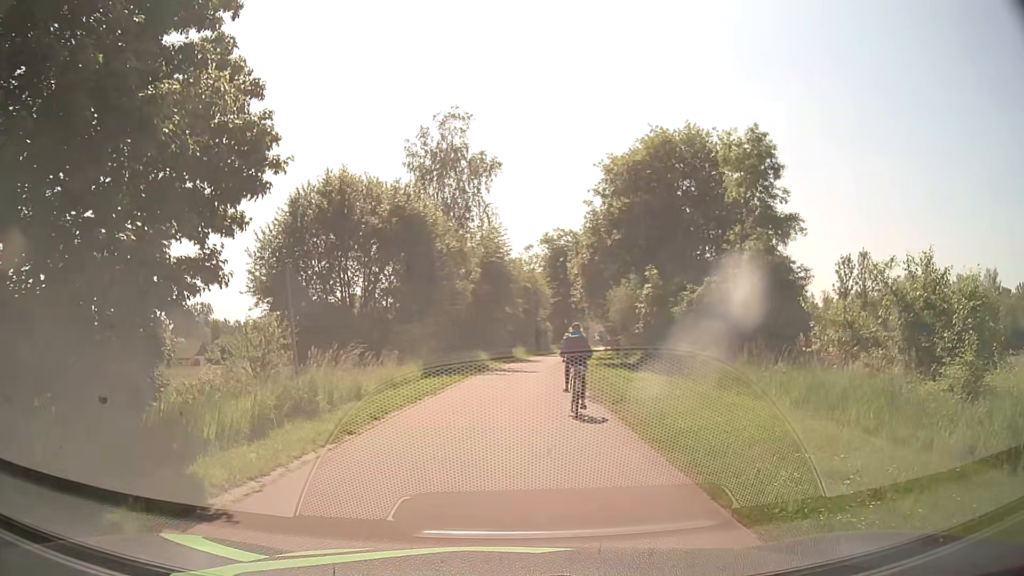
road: residential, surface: asphalt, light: Day
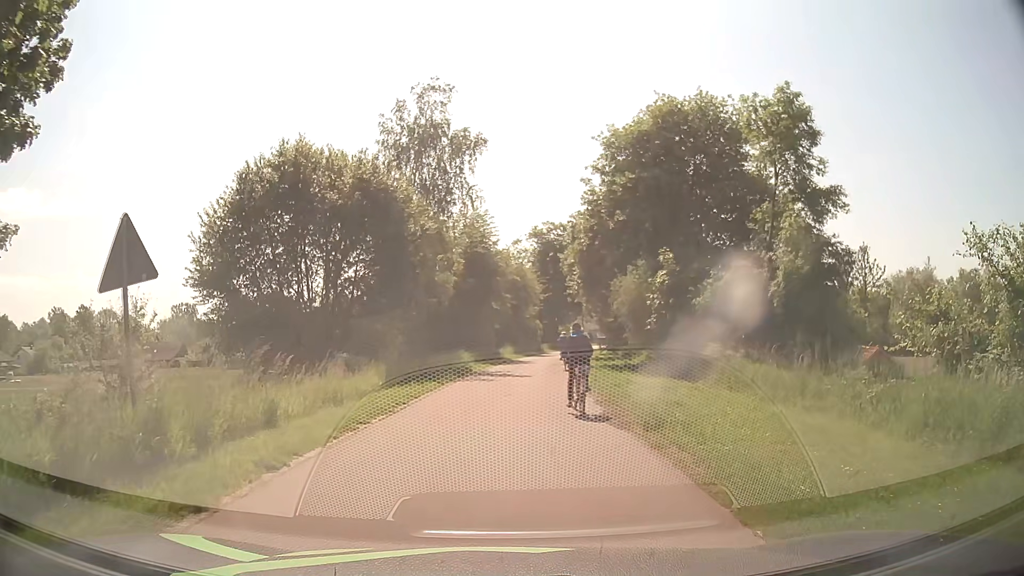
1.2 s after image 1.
(+0.1, +4.8) m; +1°
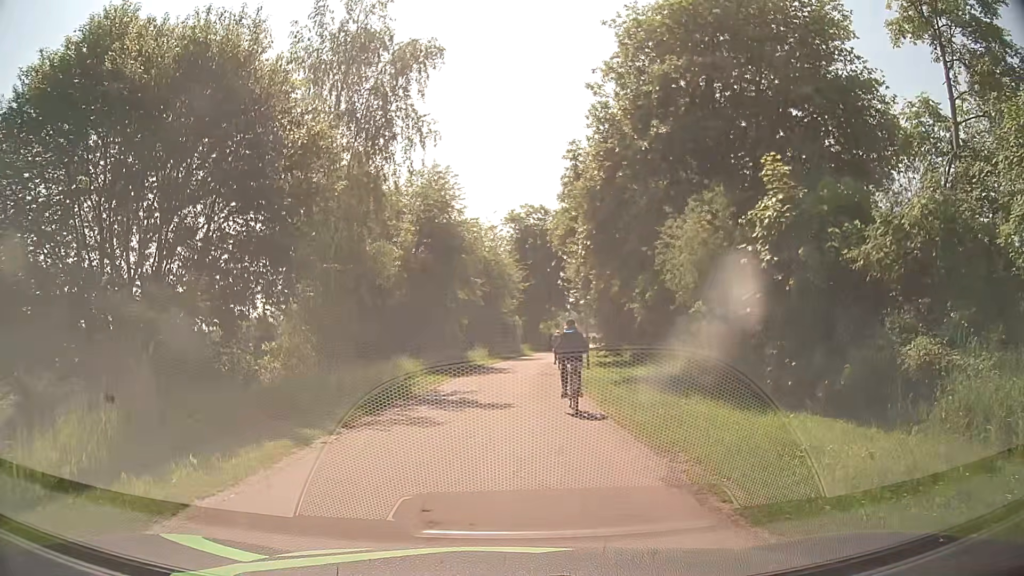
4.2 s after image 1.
(+0.2, +12.2) m; +1°
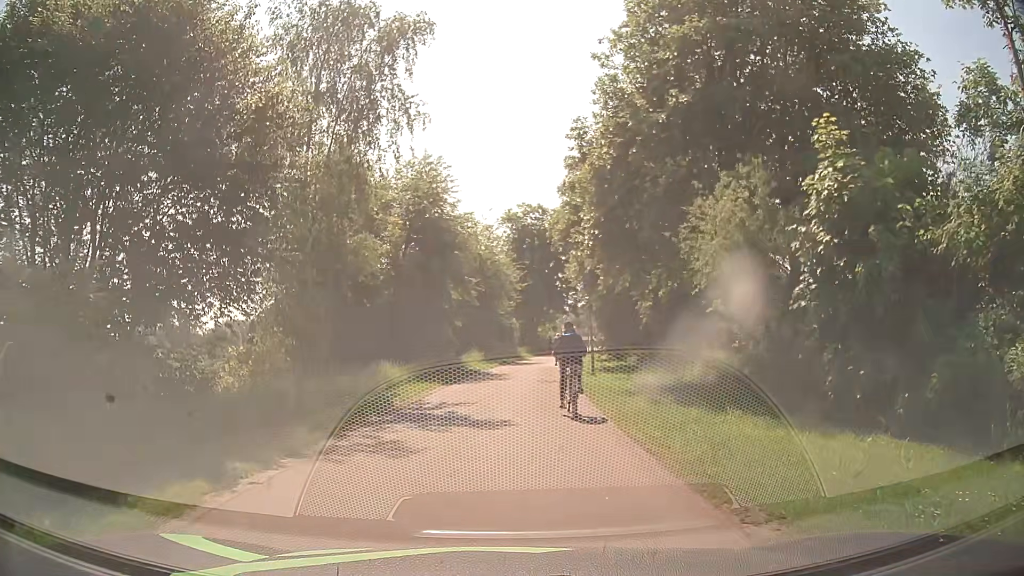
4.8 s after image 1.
(0.0, +2.5) m; +1°
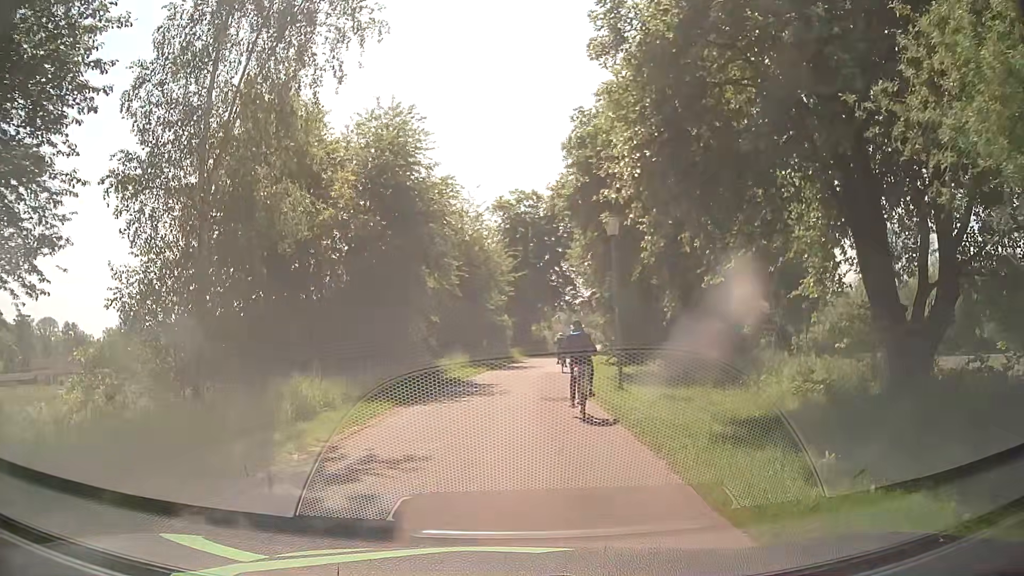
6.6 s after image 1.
(+0.1, +7.3) m; 0°
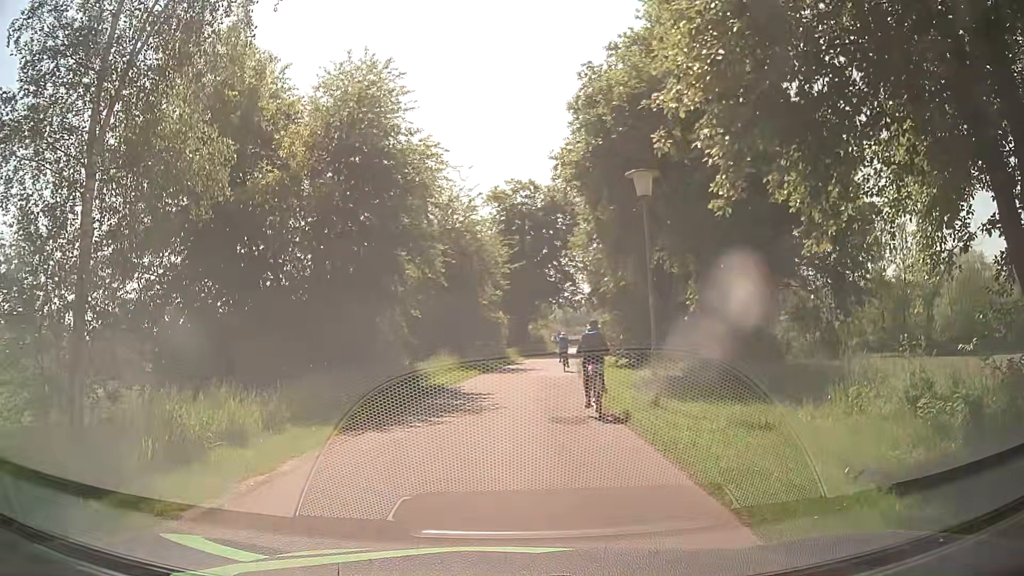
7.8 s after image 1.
(+0.1, +4.4) m; +1°
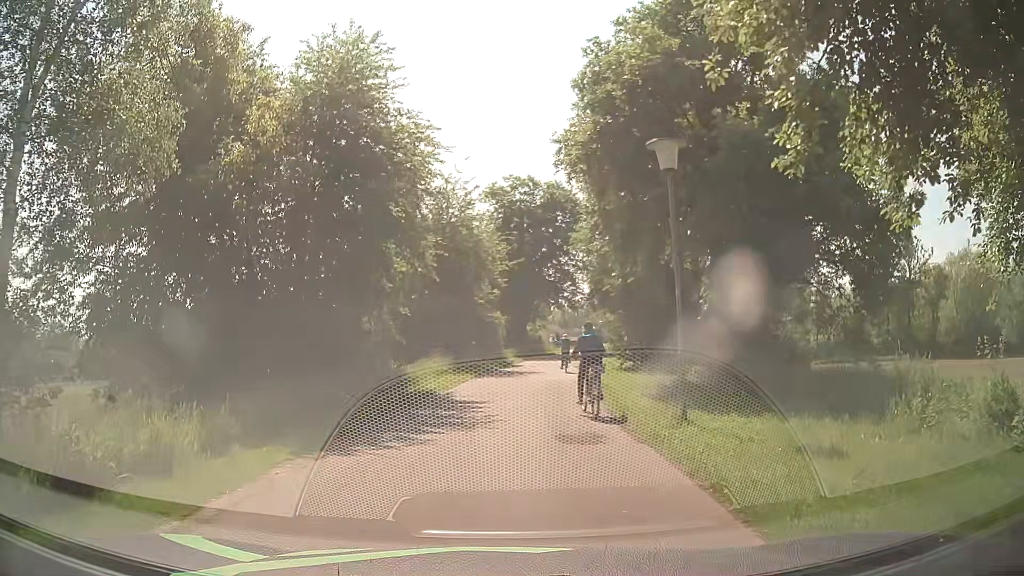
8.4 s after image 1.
(0.0, +2.0) m; 0°
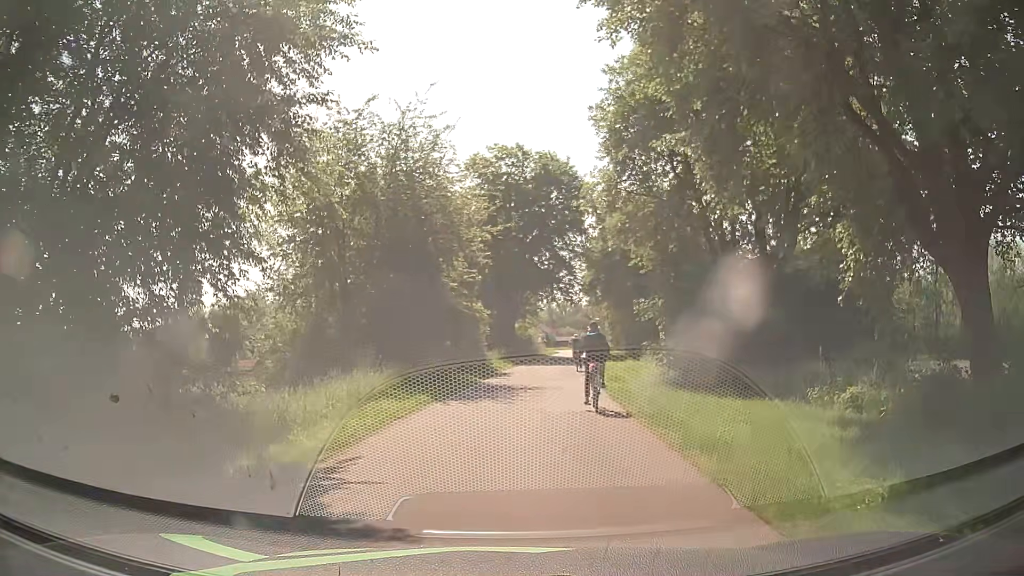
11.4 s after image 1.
(+0.2, +11.0) m; +3°
(0, +10) (+1, +20) (+1, +30) (+2, +40) (+3, +50) (+5, +60) (+6, +70) (+7, +80) (+8, +90) (+9, +99) m
